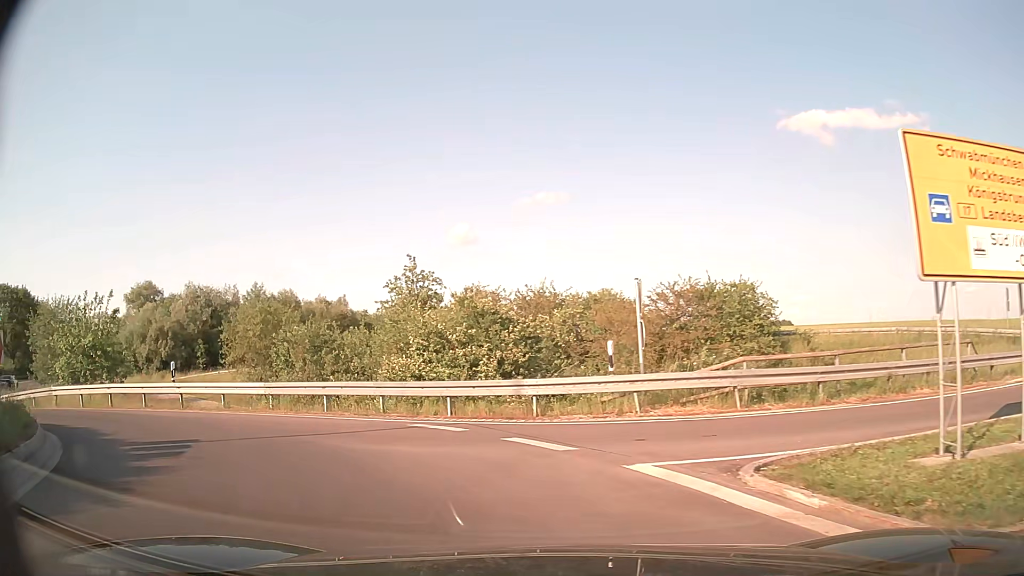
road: secondary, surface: asphalt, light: Day
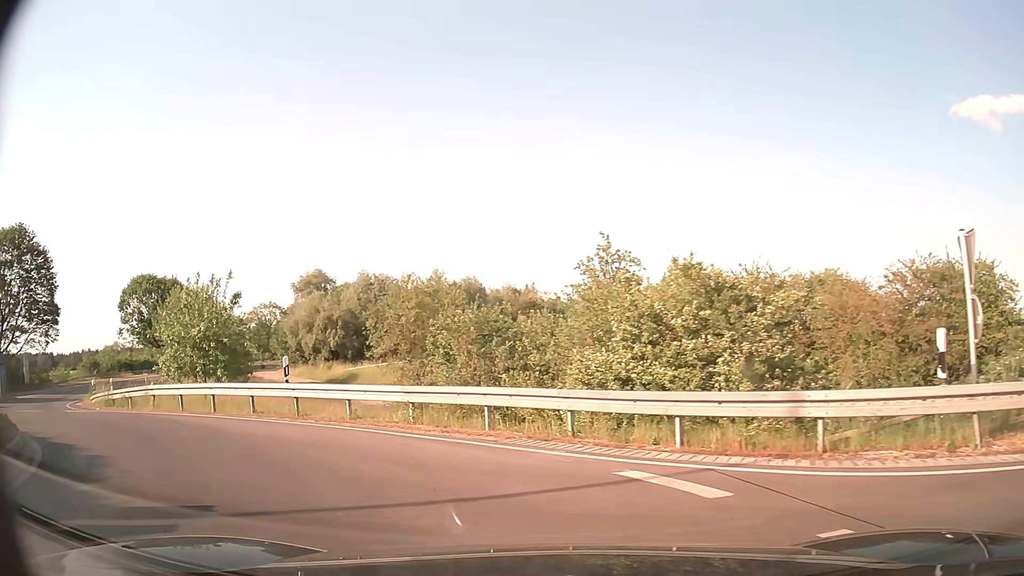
(-0.8, +5.4) m; -16°
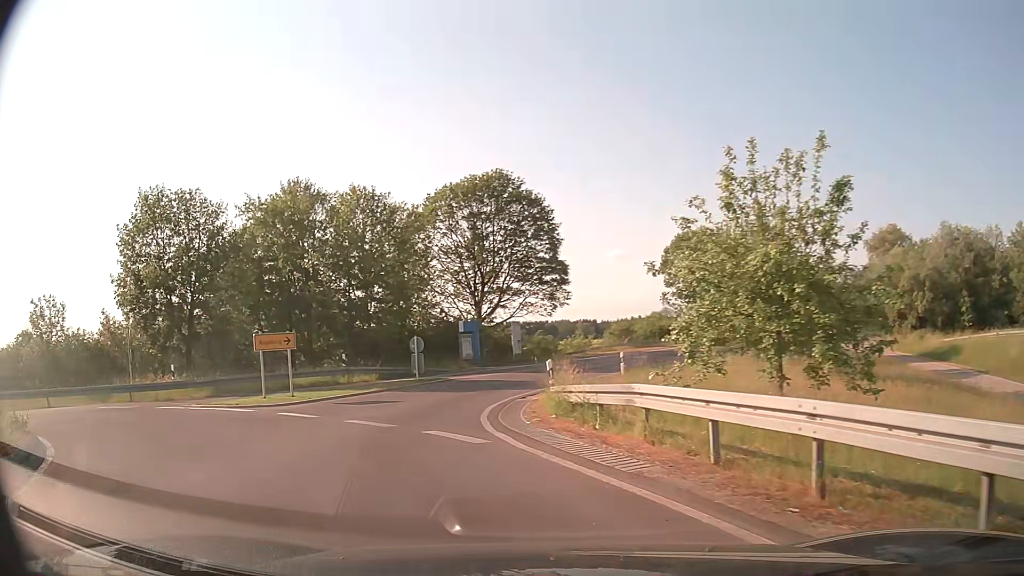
(-5.7, +12.6) m; -48°
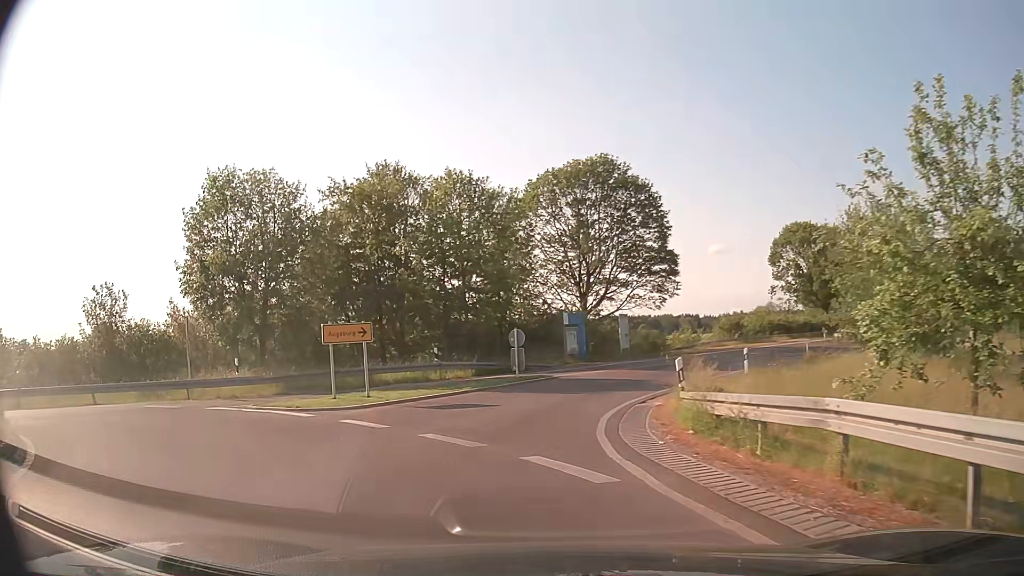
(-0.3, +3.1) m; -9°
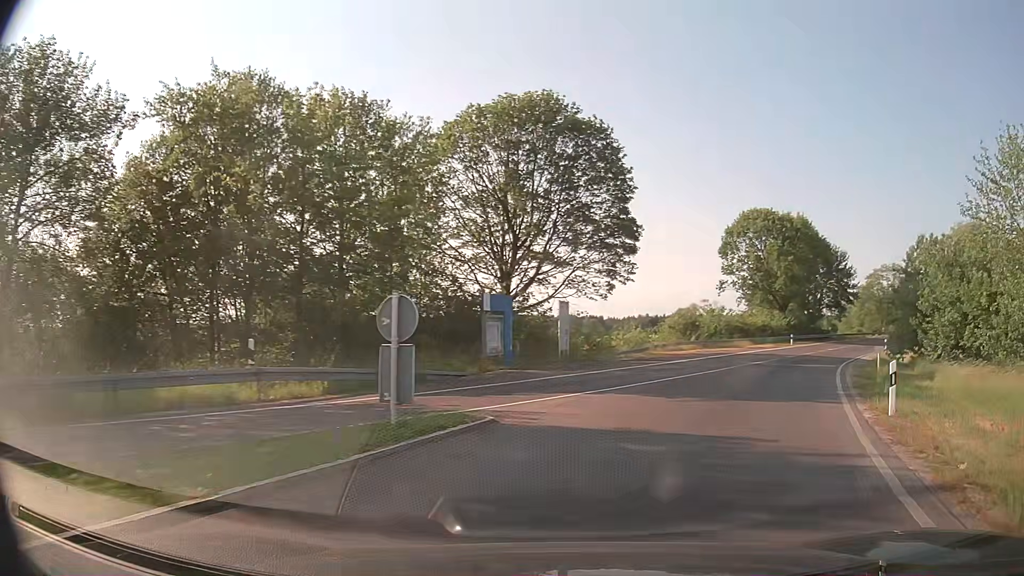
(-0.7, +14.9) m; +8°
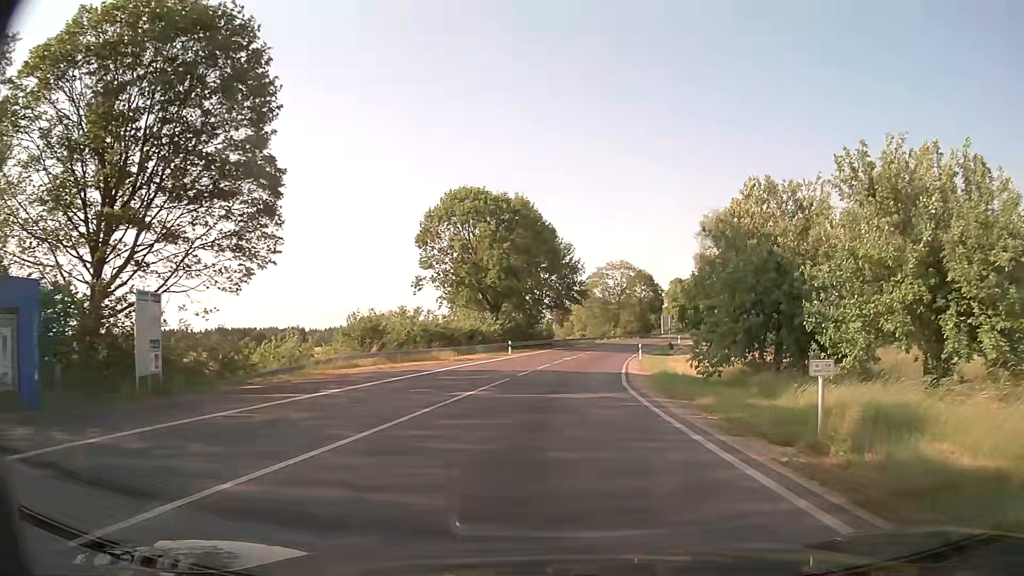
(+3.8, +14.8) m; +26°
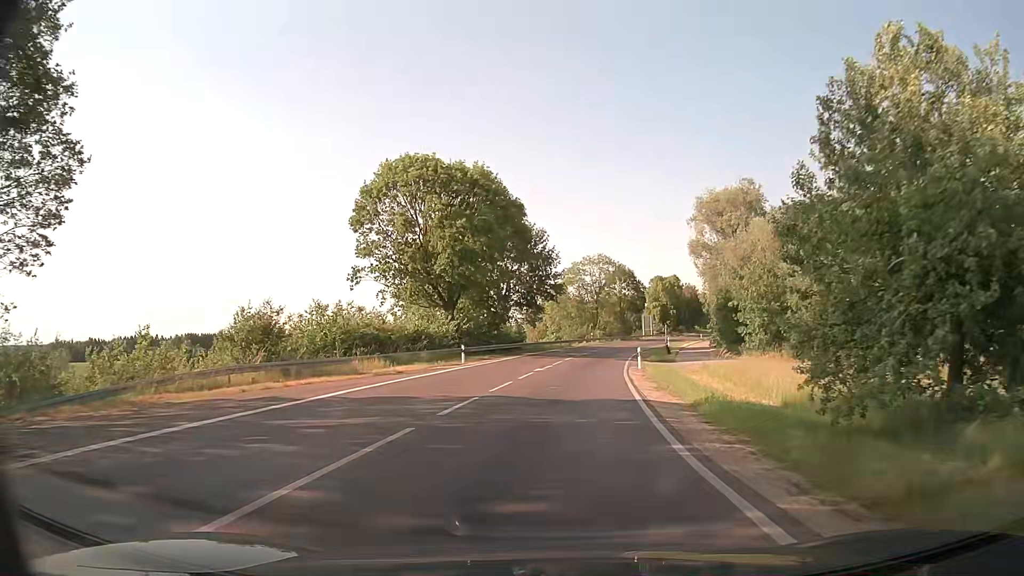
(+0.4, +12.8) m; +2°
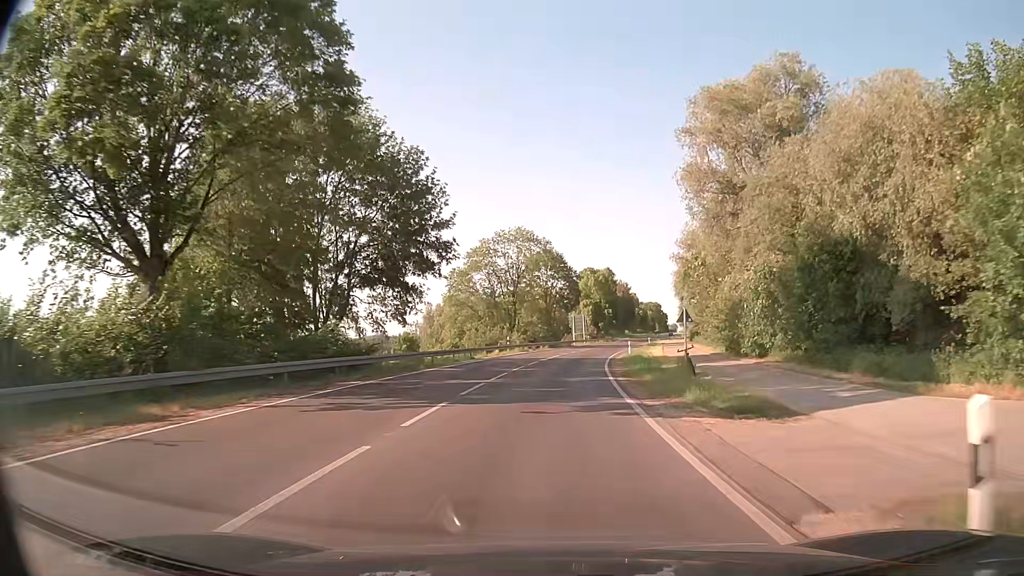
(+1.8, +32.3) m; +7°
(0, +10) (0, +20) (+1, +30) (+2, +40) (+3, +50) (+4, +60) (+6, +70) (+7, +80) (+9, +89) (+11, +99) m
